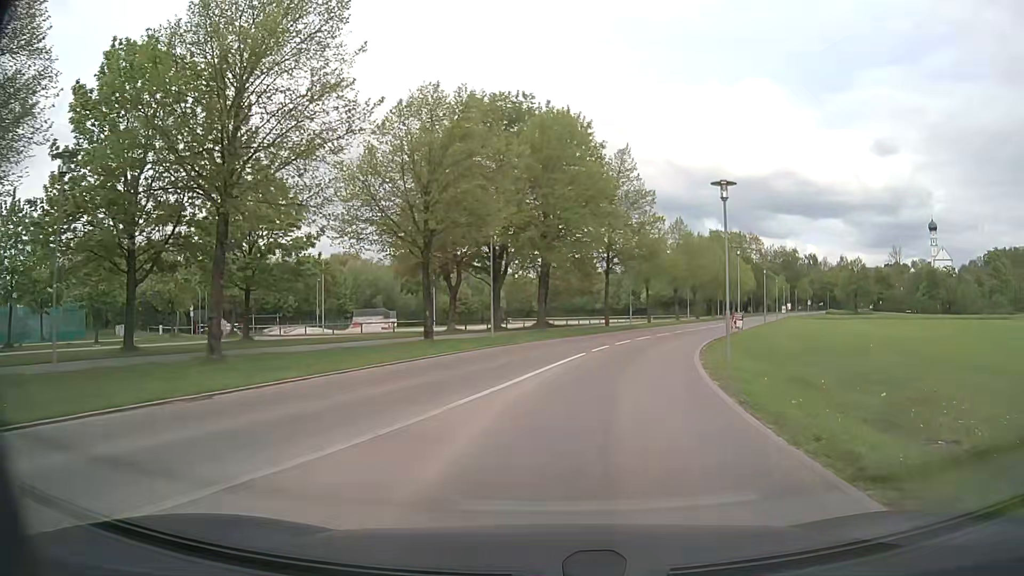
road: tertiary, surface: asphalt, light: Day
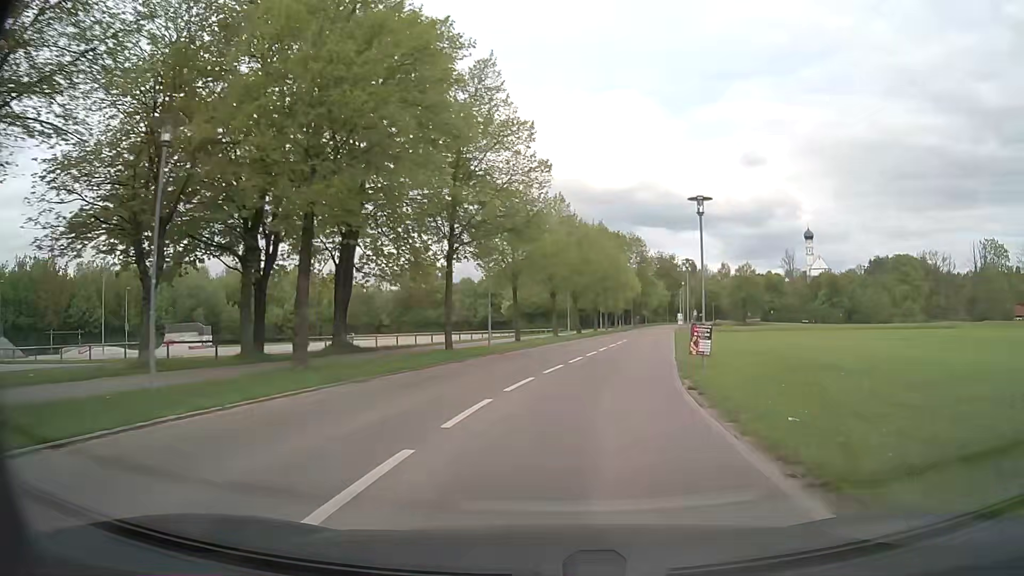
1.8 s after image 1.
(+2.0, +19.2) m; +12°
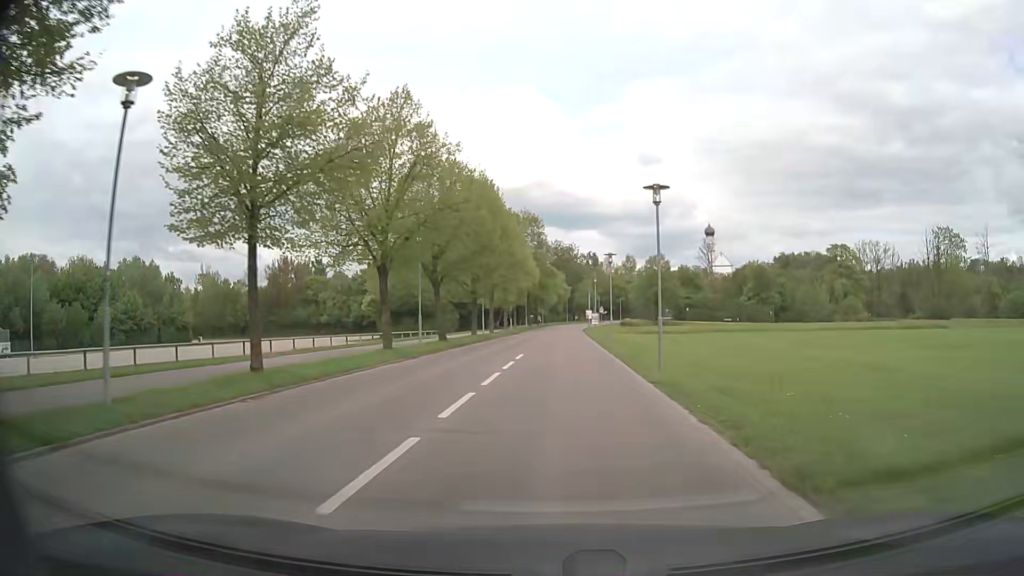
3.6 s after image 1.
(+2.3, +22.1) m; +9°
(0, +10) (+1, +20) (+1, +30) (+1, +40) (+2, +50) (+2, +60) (+3, +70) (+3, +80) (+3, +90) (+4, +100) m
